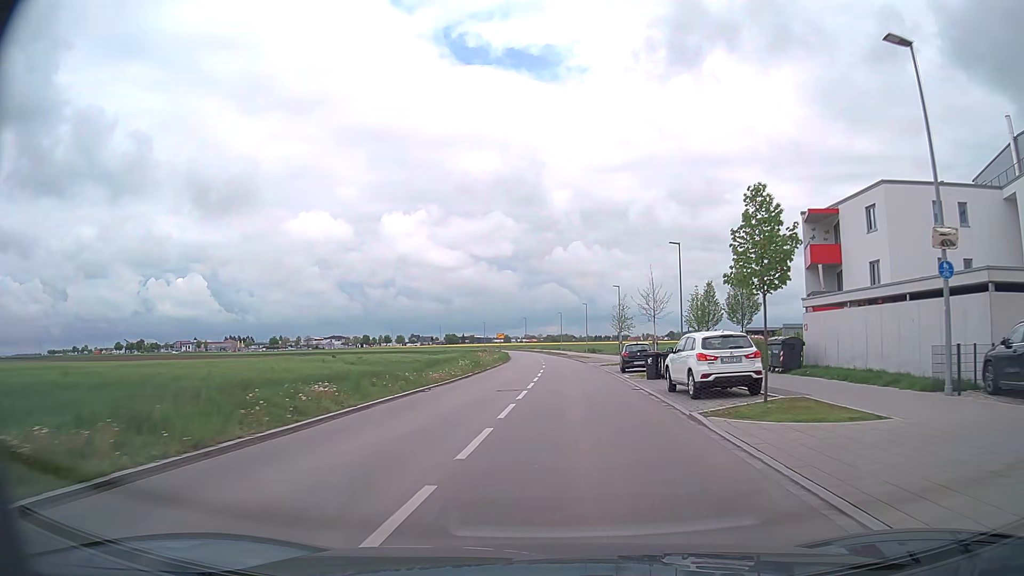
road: tertiary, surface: asphalt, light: Day
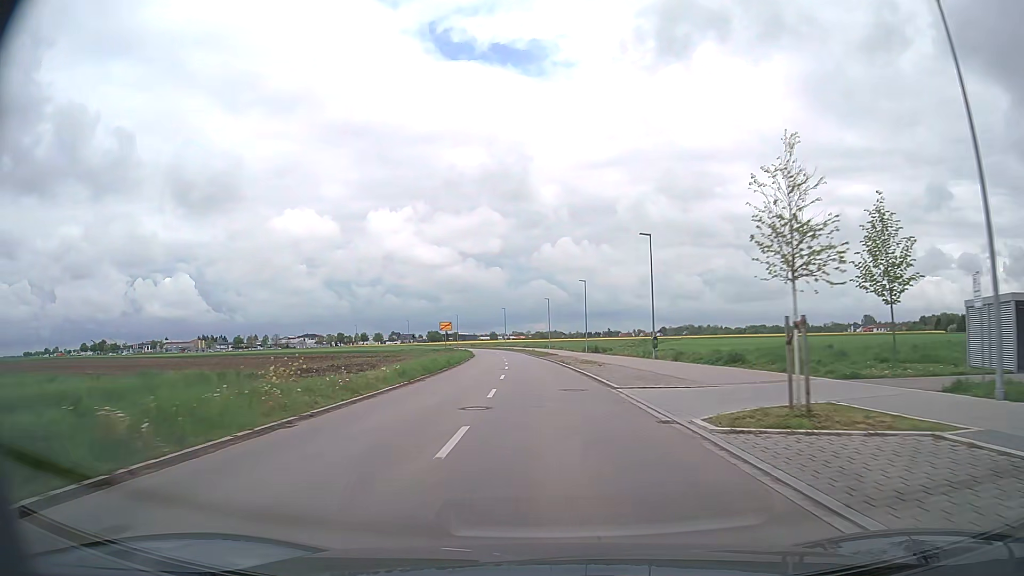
(+1.2, +36.7) m; +2°
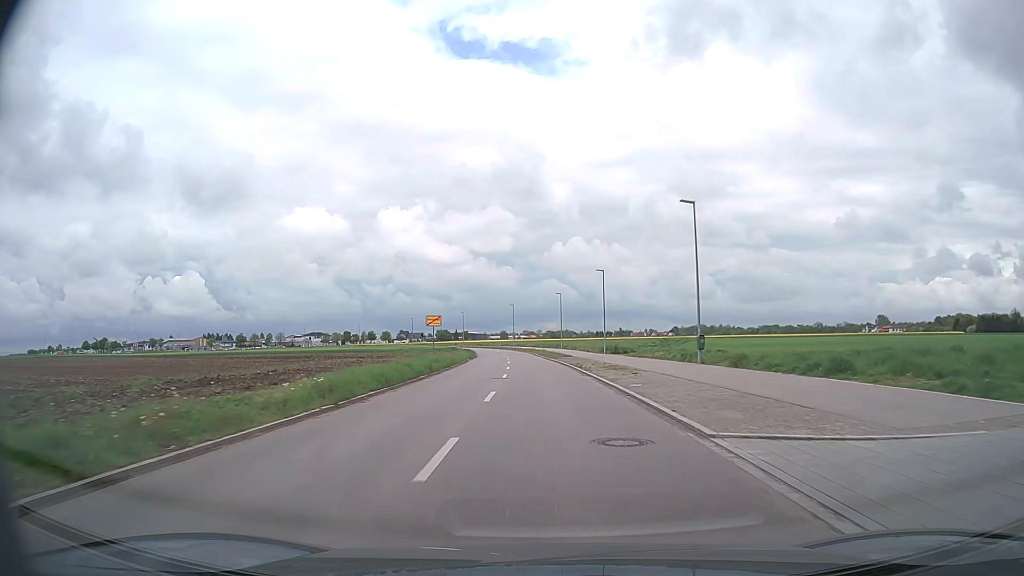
(-0.1, +10.6) m; -1°
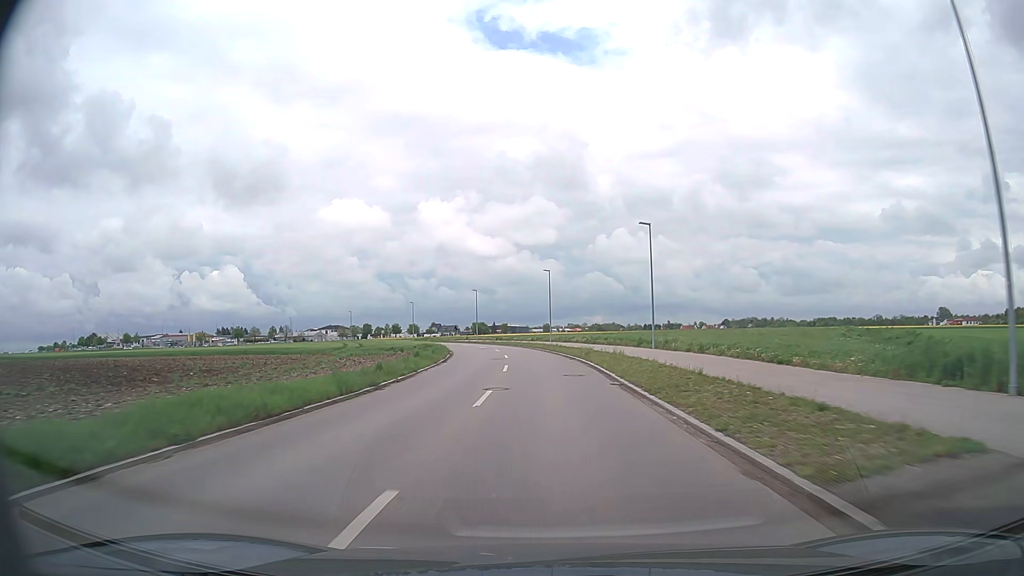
(-1.6, +56.7) m; -4°
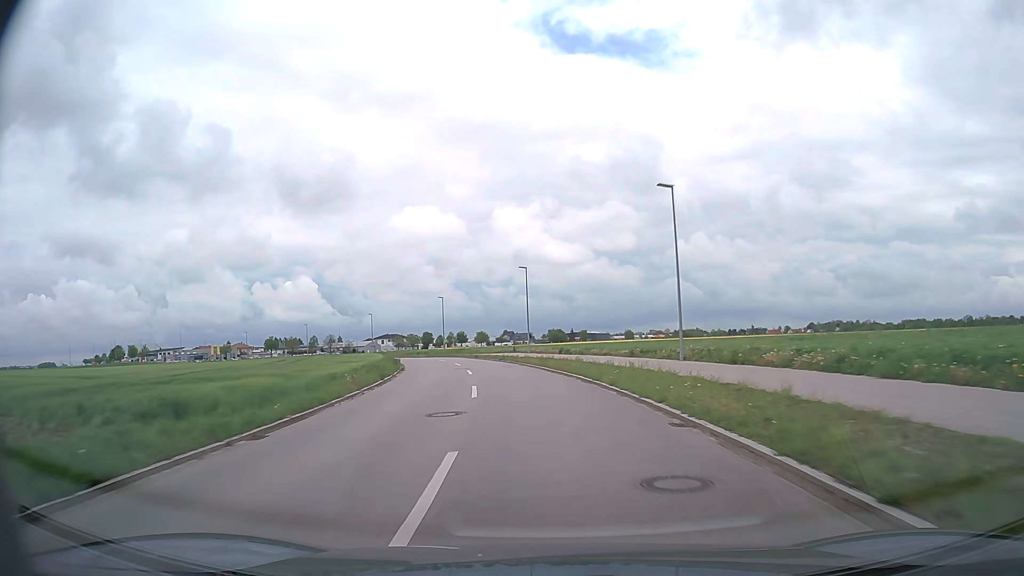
(-1.8, +46.8) m; -6°
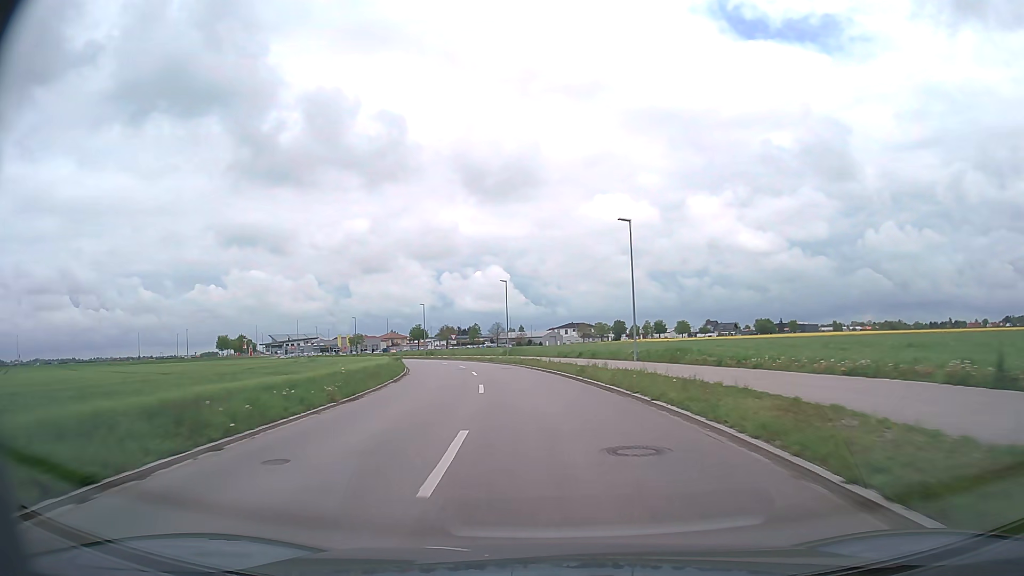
(-8.4, +58.2) m; -16°
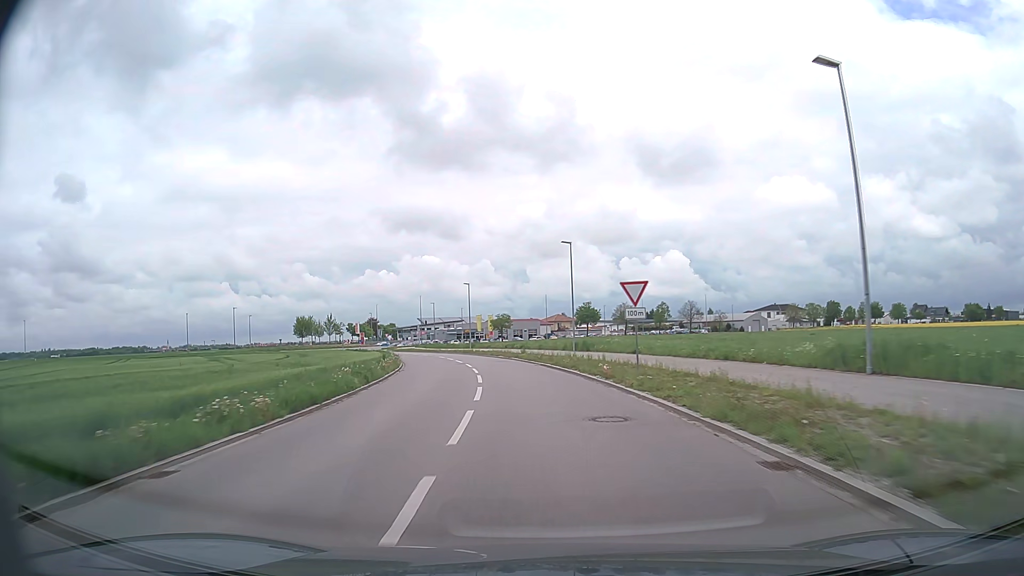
(-7.8, +56.8) m; -15°
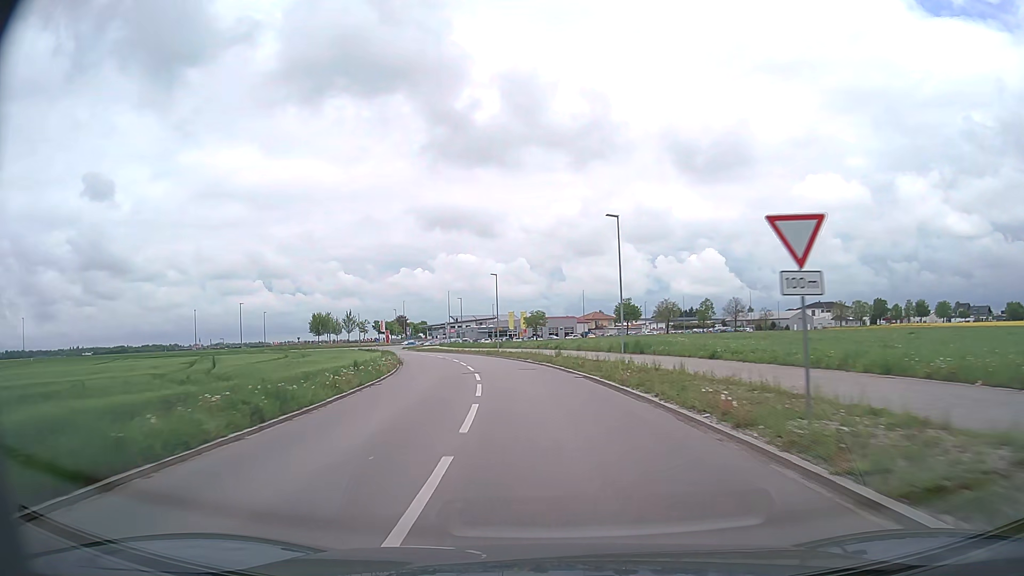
(-0.3, +10.9) m; -3°
(0, +10) (-1, +20) (-2, +30) (-4, +40) (-6, +49) (-9, +59) (-12, +69) (-15, +78) (-19, +87) (-22, +97) m
